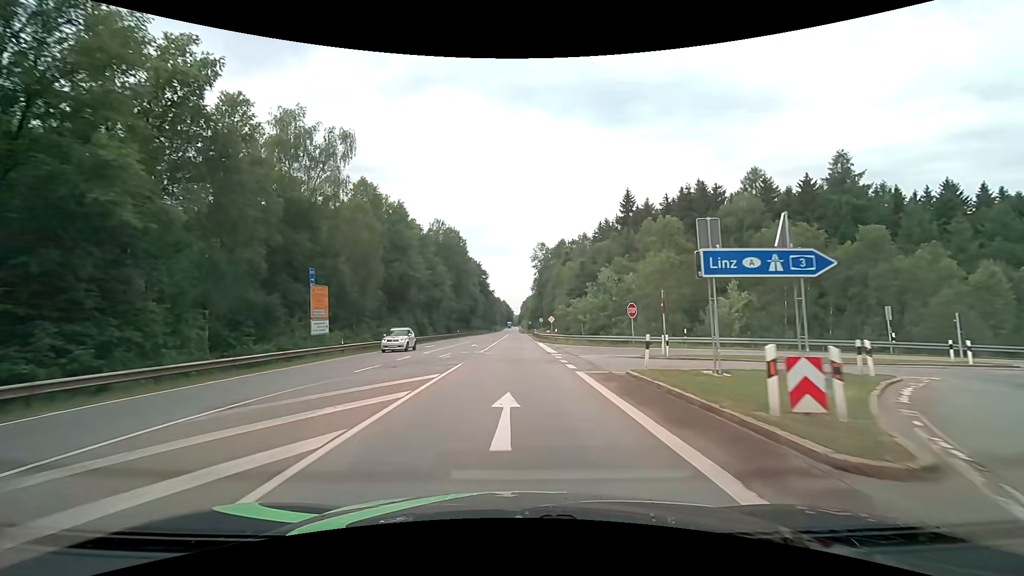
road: secondary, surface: asphalt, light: Day
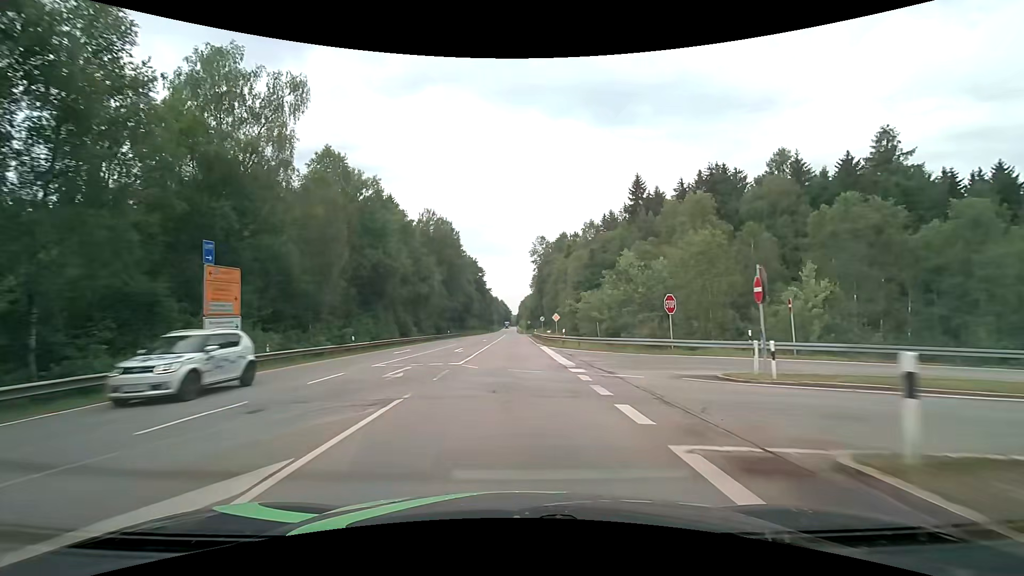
(+0.1, +9.7) m; +1°
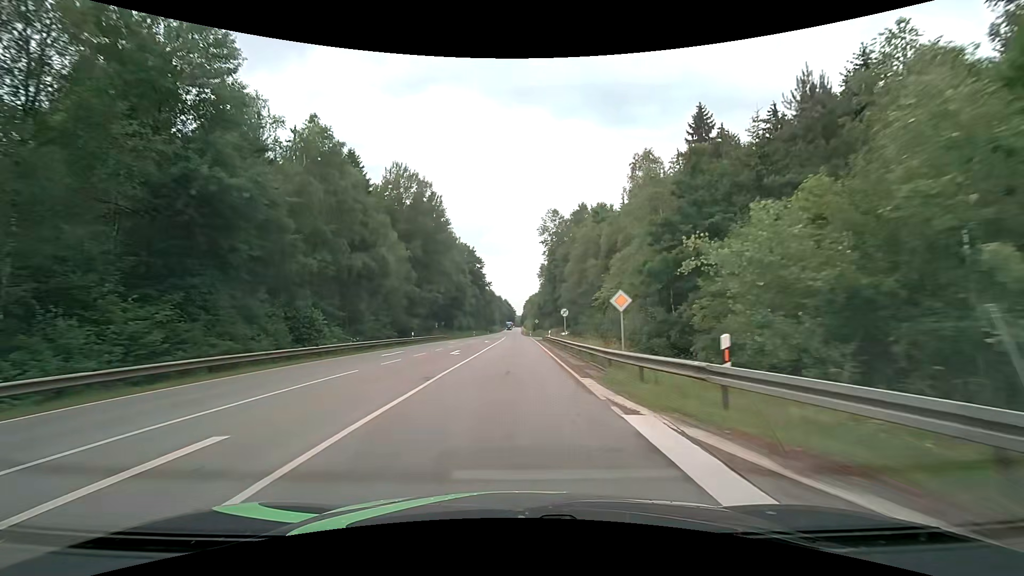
(0.0, +28.7) m; 0°
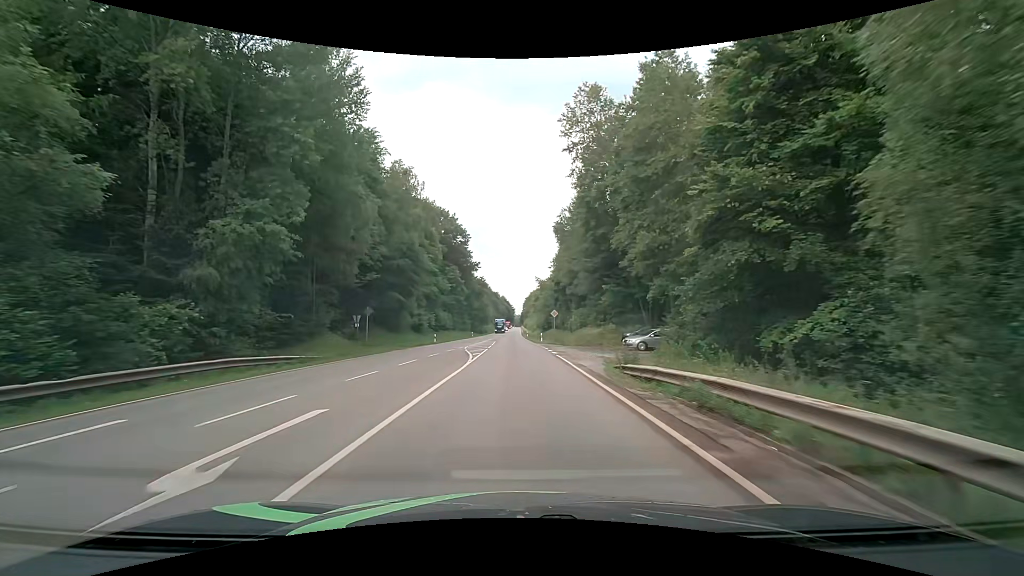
(-0.4, +48.5) m; 0°
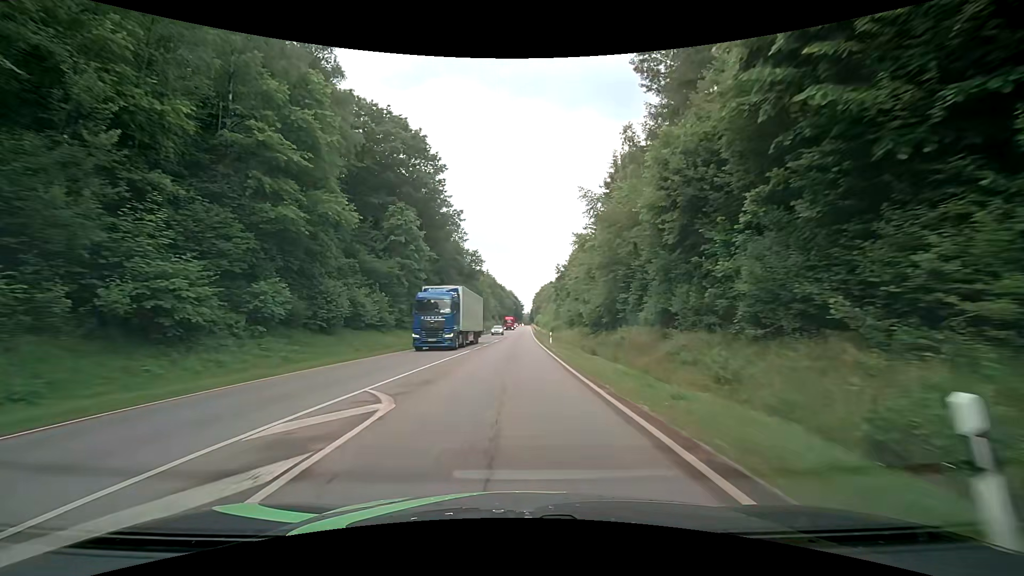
(-0.3, +50.0) m; -1°
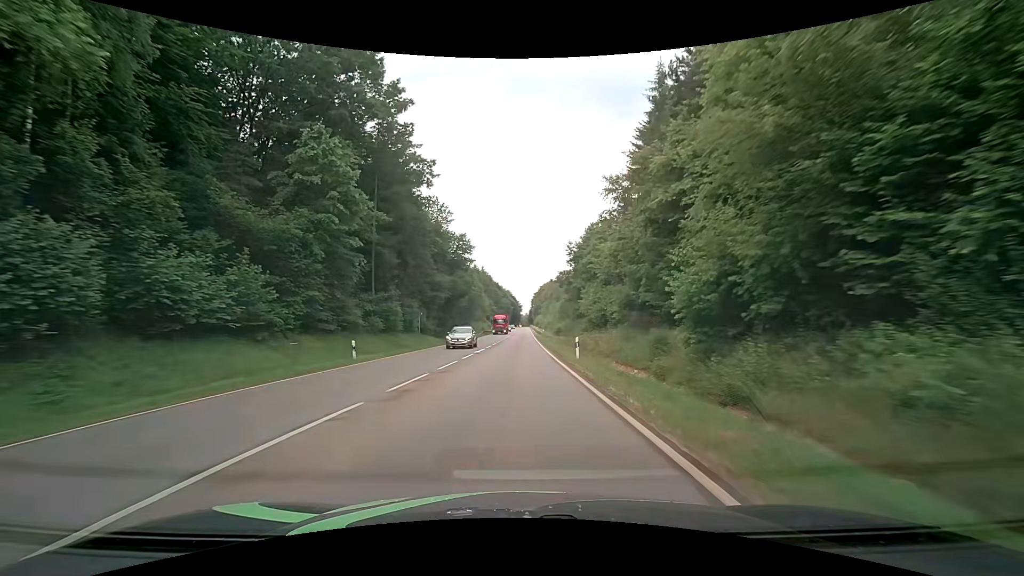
(-0.1, +20.5) m; 0°
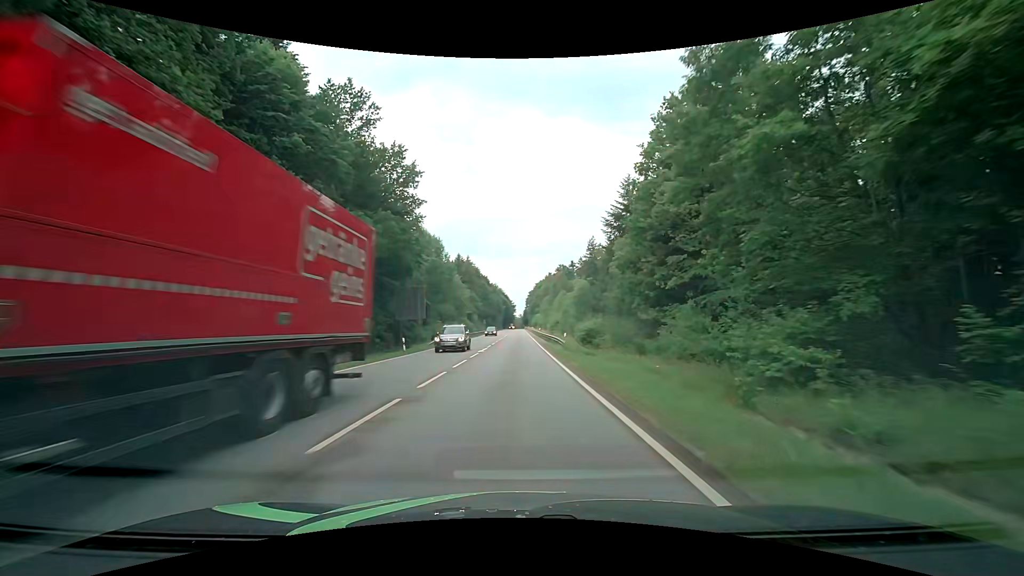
(+0.3, +41.5) m; 0°
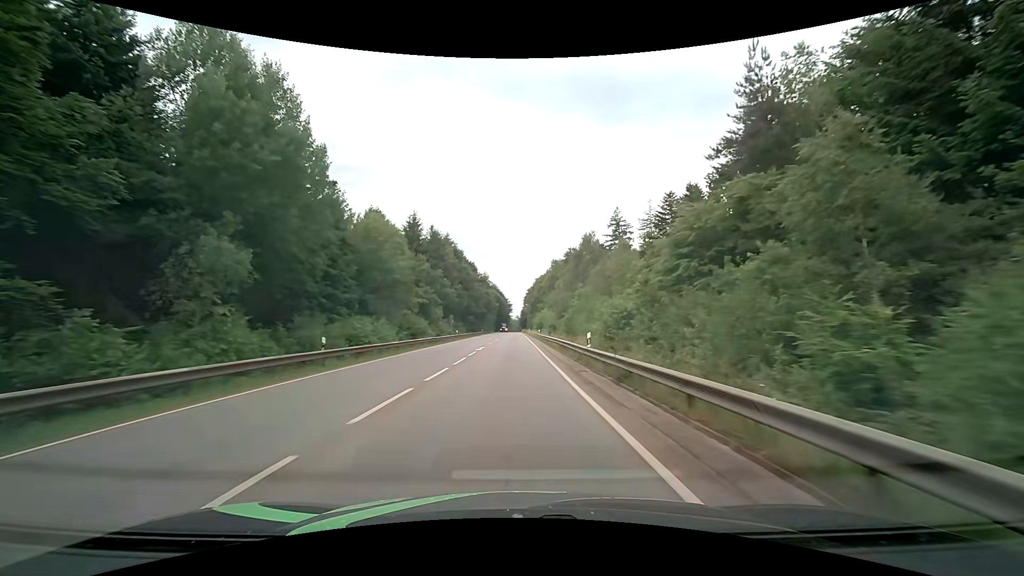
(+0.5, +52.4) m; +1°
(0, +10) (0, +20) (0, +30) (0, +40) (0, +50) (0, +60) (-1, +70) (-1, +80) (-1, +90) (-1, +100) m
